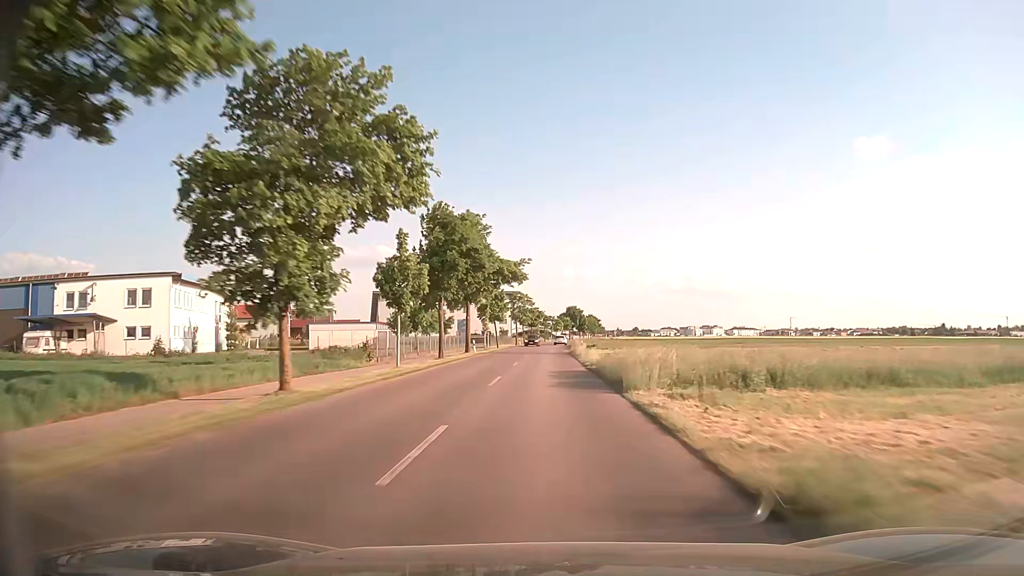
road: tertiary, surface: asphalt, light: Day
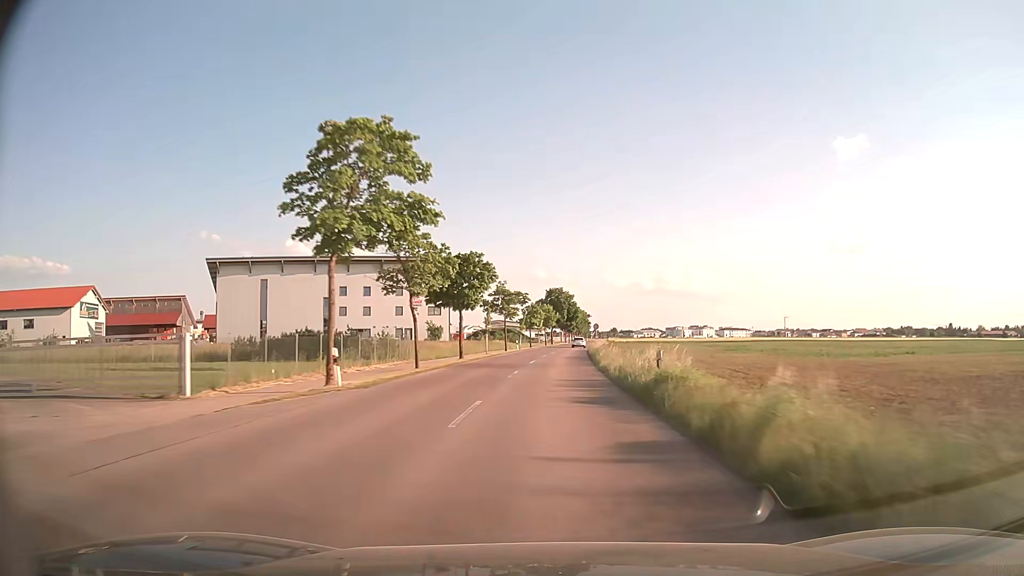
(+0.5, +79.9) m; +2°
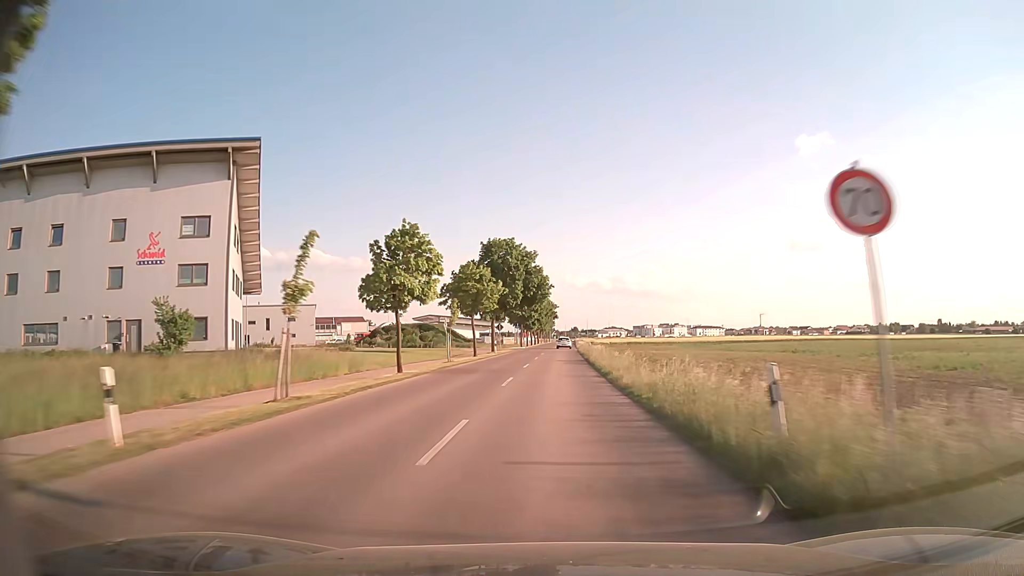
(+2.2, +62.6) m; +4°
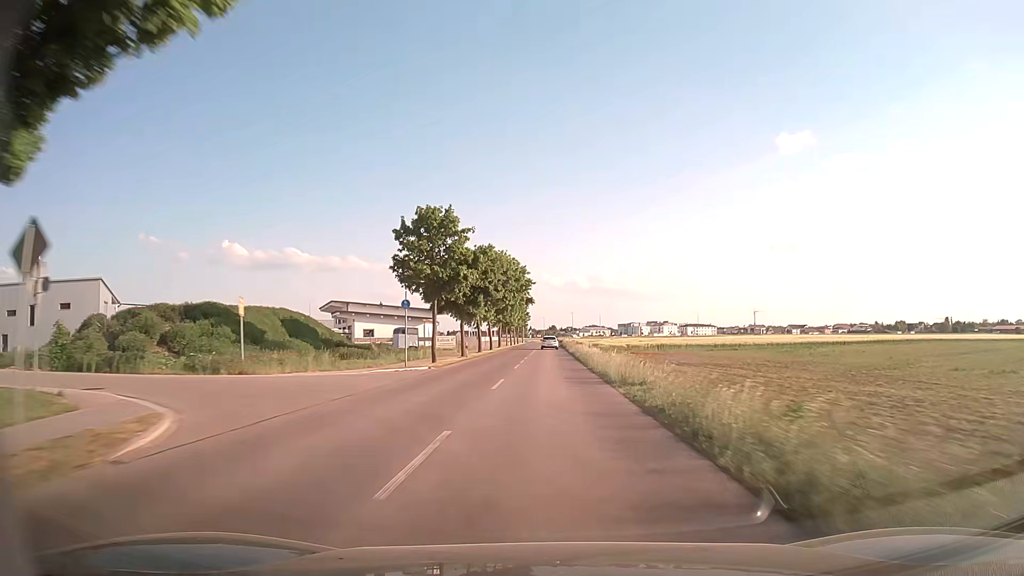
(+1.1, +61.3) m; +2°
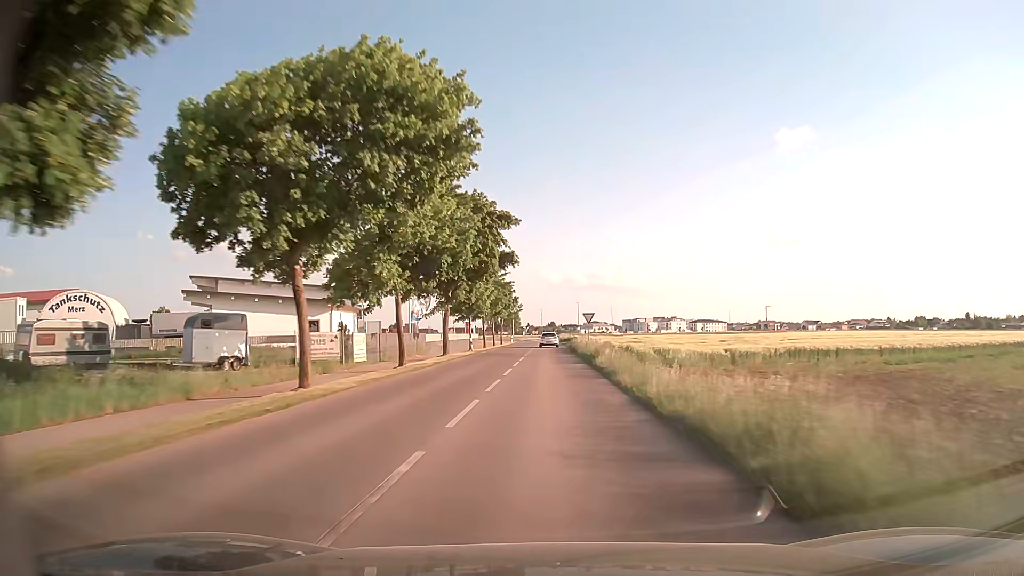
(+0.1, +43.6) m; 0°
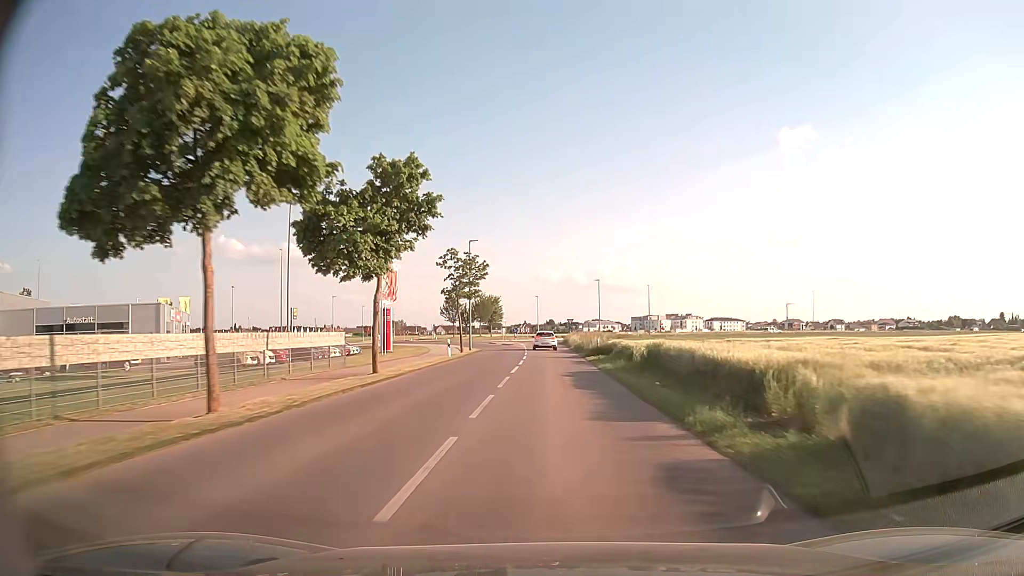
(+0.1, +64.2) m; 0°
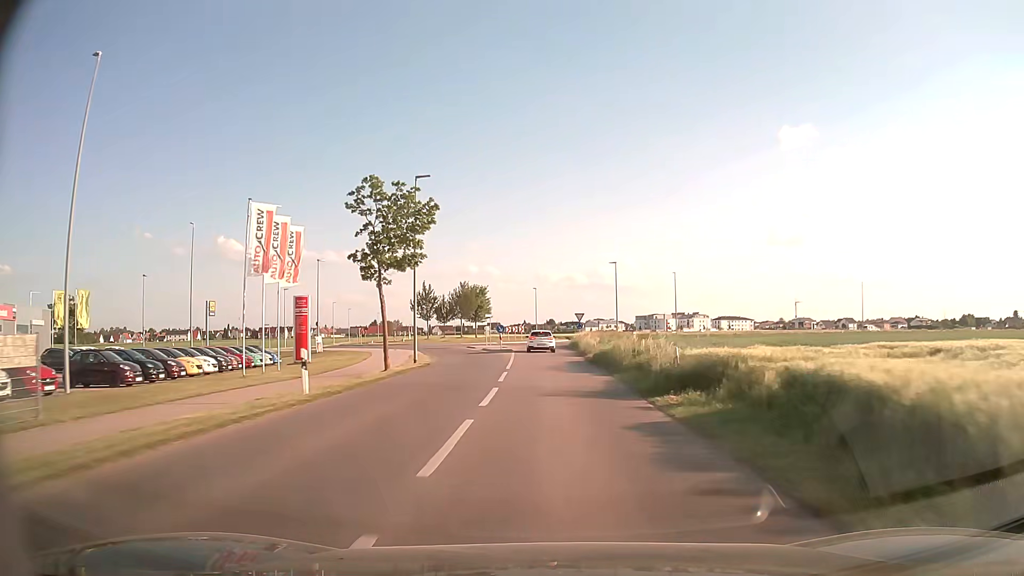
(0.0, +22.2) m; 0°
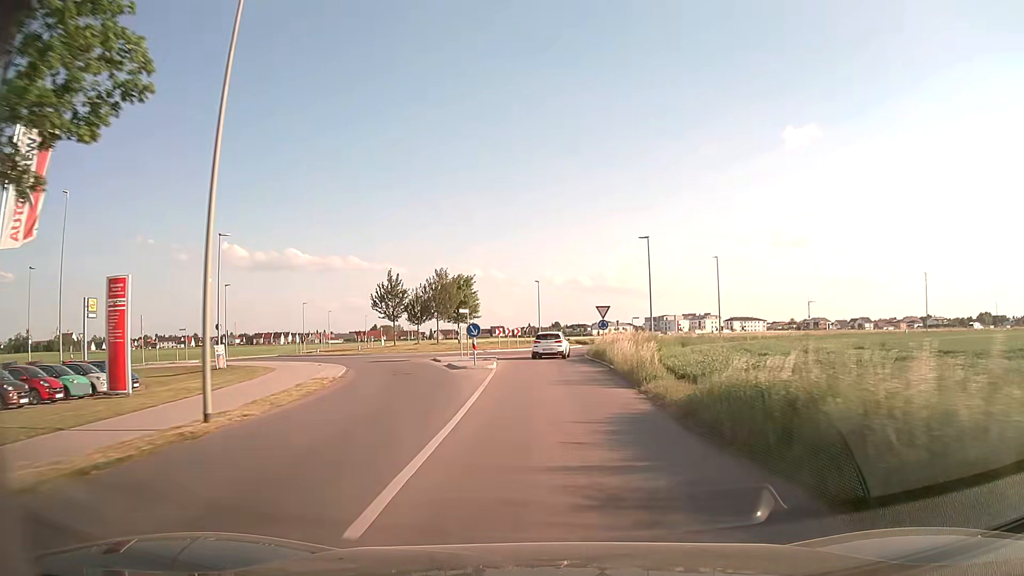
(0.0, +19.6) m; 0°
(0, +10) (0, +20) (0, +30) (0, +40) (+2, +50) (+6, +59) (+12, +67) (+20, +73) (+29, +77) (+38, +82) m
